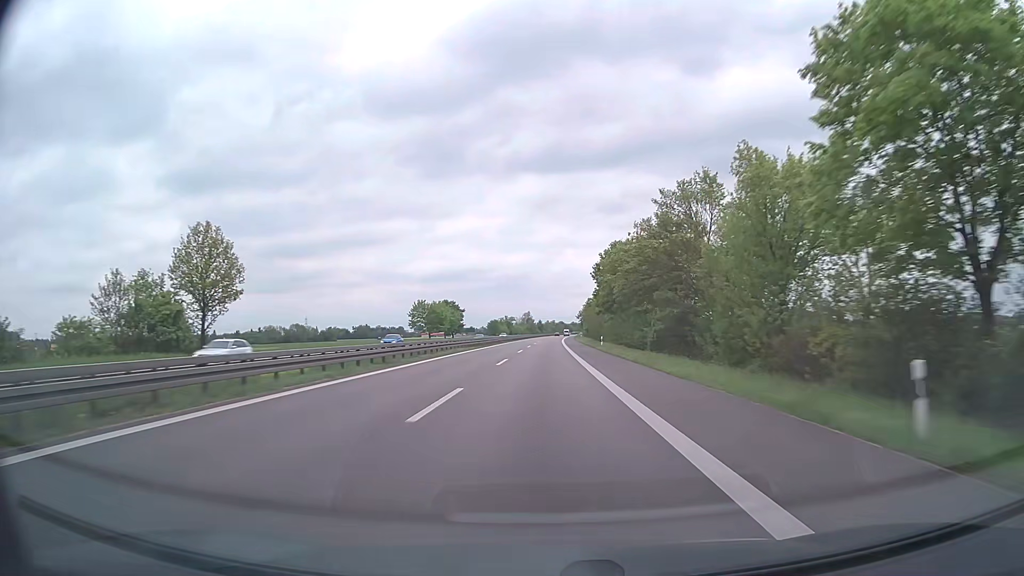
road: trunk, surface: asphalt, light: Day
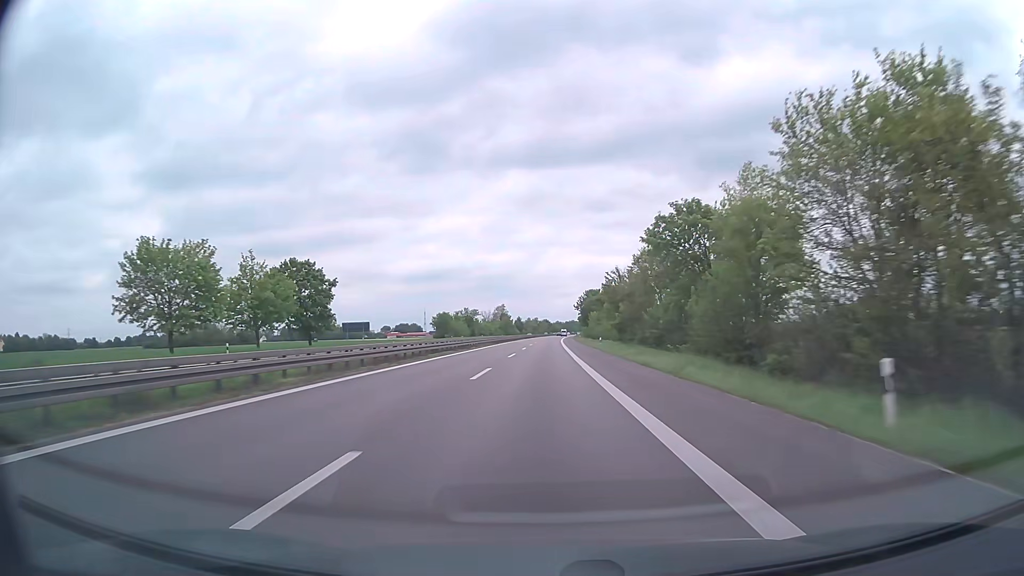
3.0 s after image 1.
(+1.2, +99.2) m; +1°
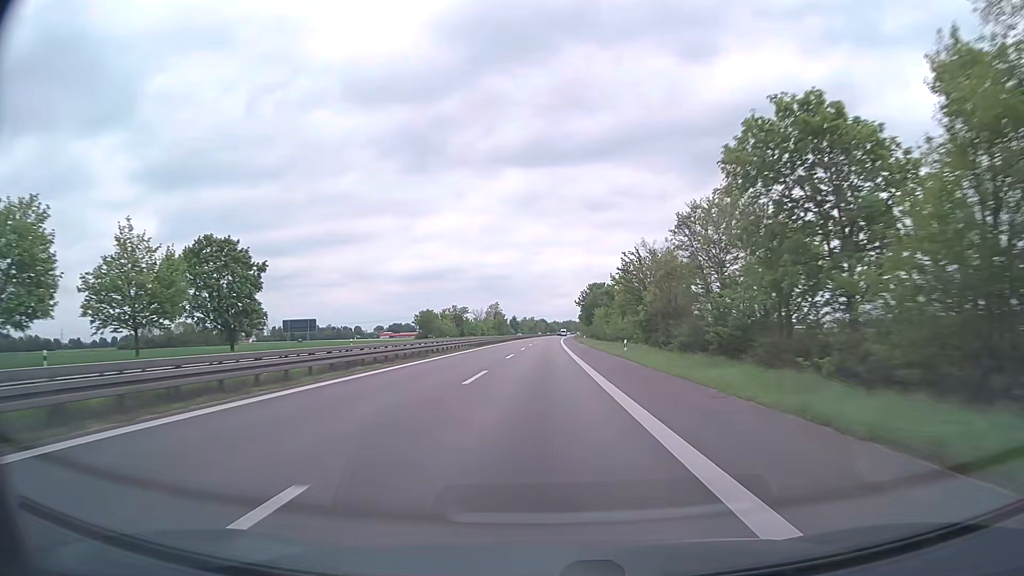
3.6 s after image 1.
(+0.1, +19.8) m; 0°
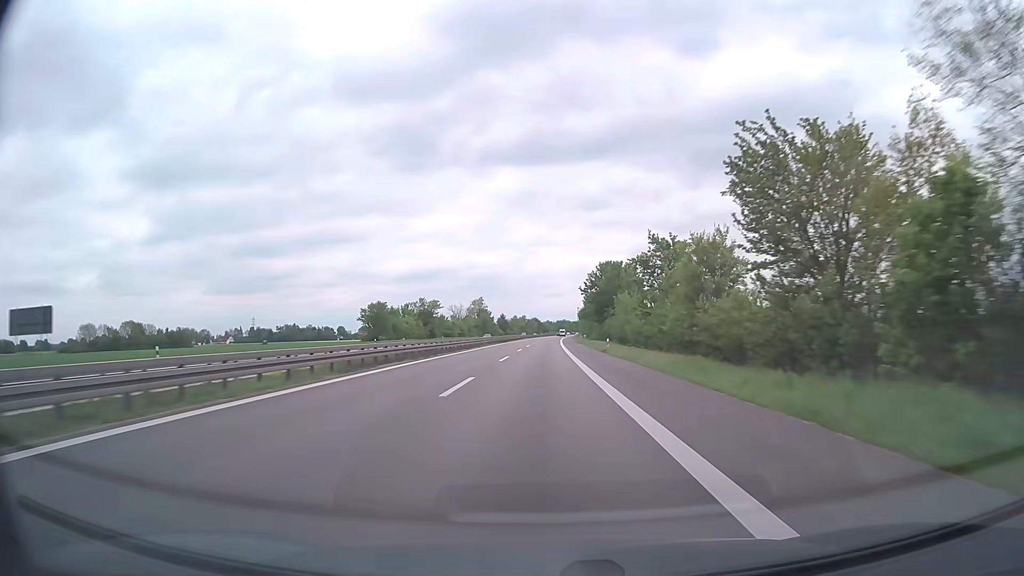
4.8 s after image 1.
(+0.2, +39.7) m; +1°
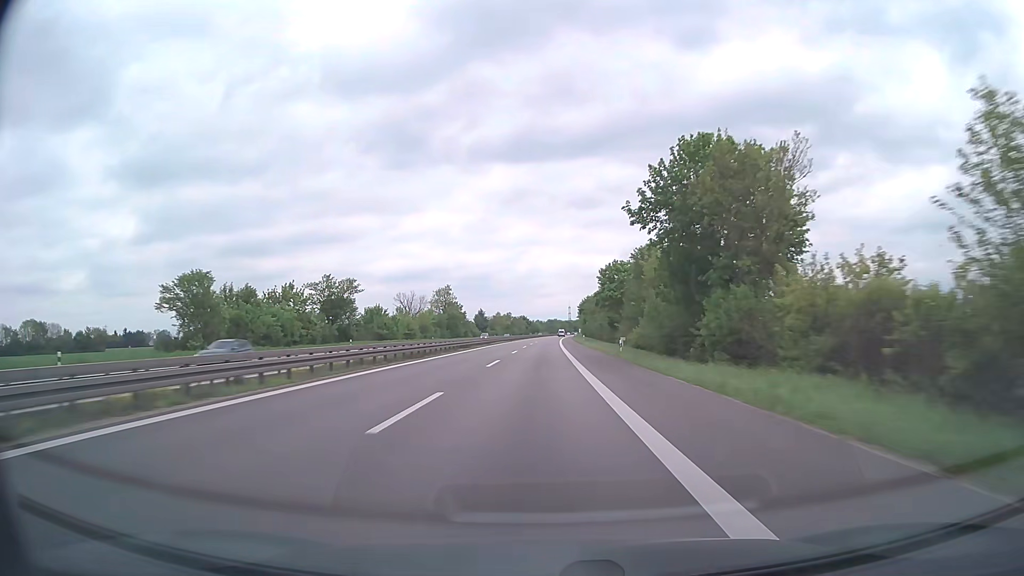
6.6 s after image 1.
(+0.5, +59.5) m; +1°
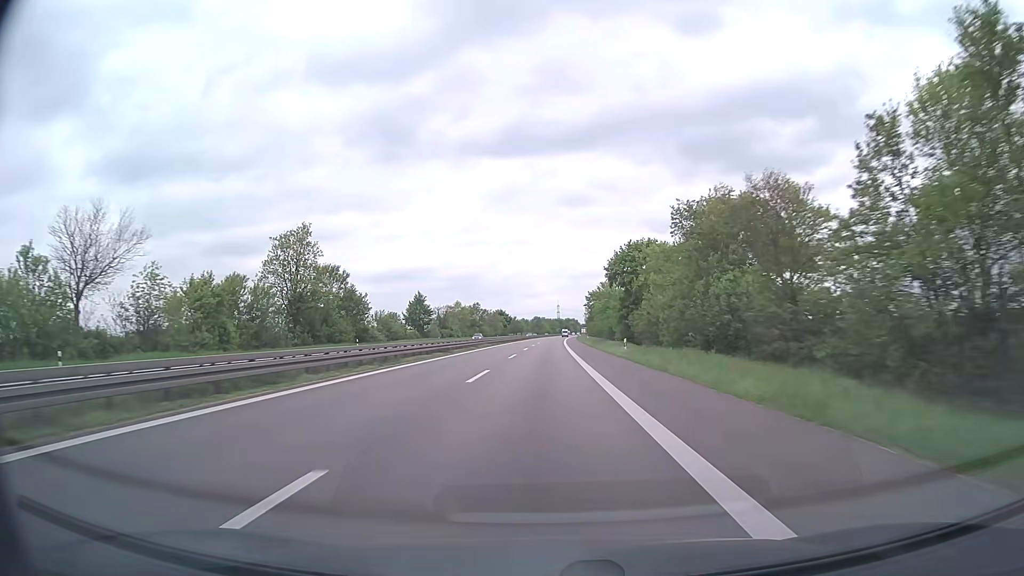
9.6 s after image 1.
(+0.9, +99.1) m; +1°
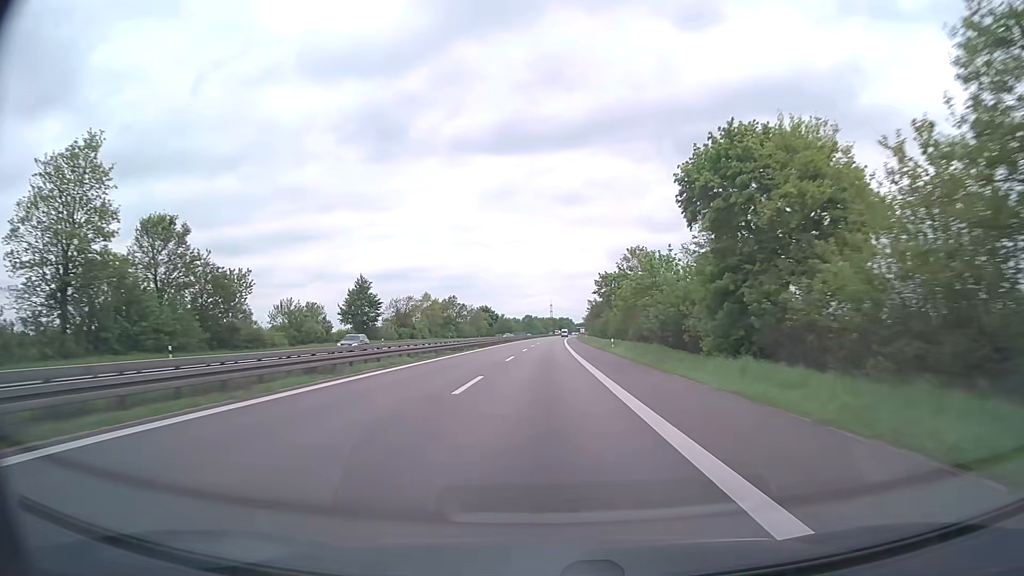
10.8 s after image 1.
(+0.2, +39.7) m; 0°
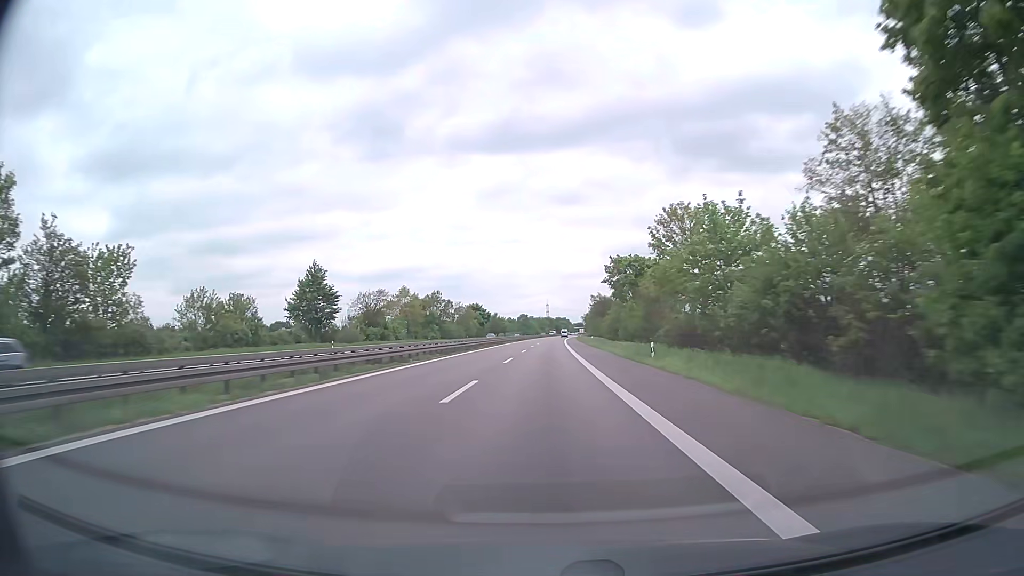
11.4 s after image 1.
(+0.1, +19.9) m; 0°
(0, +10) (0, +20) (0, +30) (0, +40) (0, +50) (+1, +60) (+1, +70) (+1, +80) (+1, +90) (+1, +100) m
